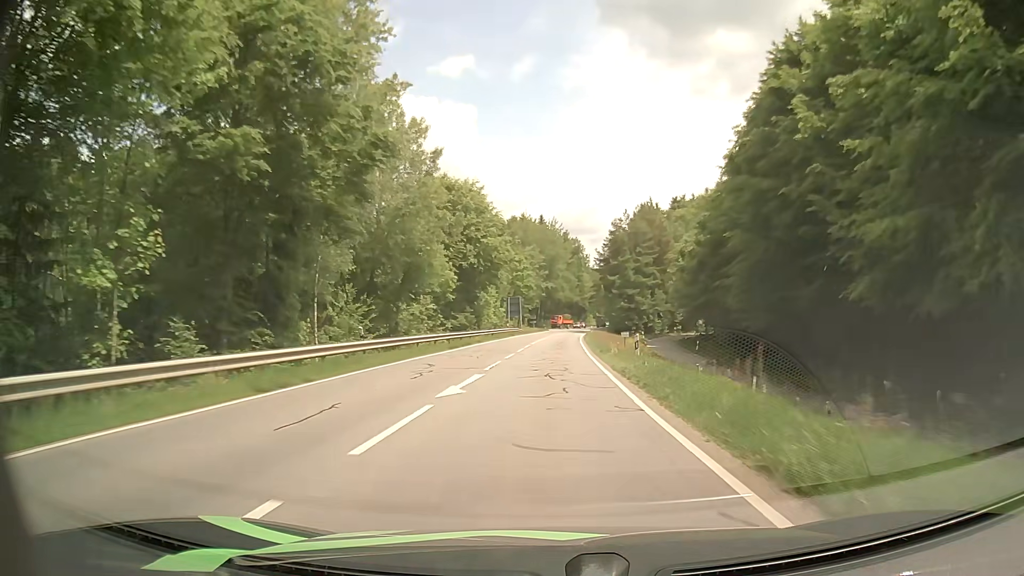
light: Day
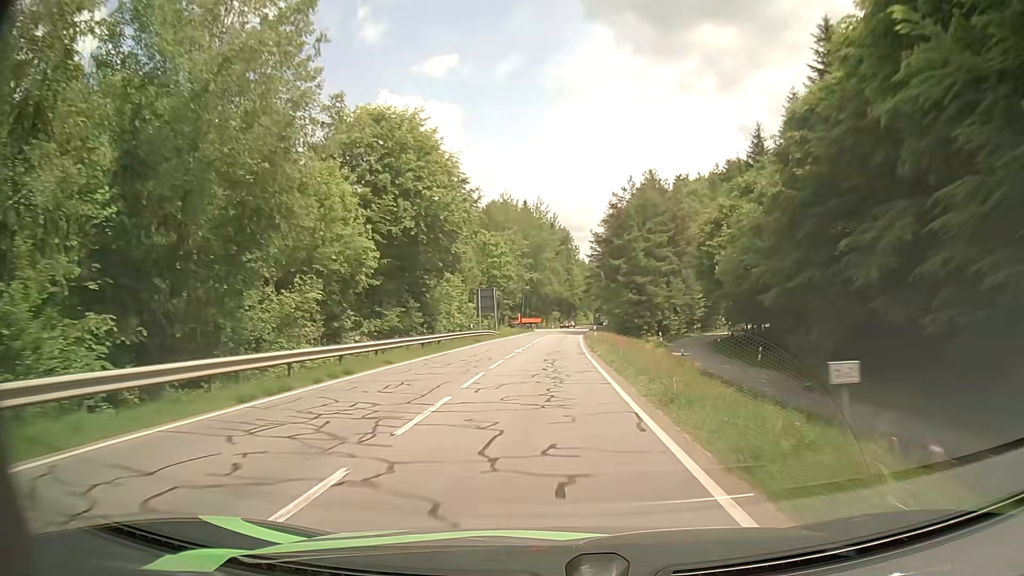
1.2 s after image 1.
(+0.2, +22.7) m; +1°
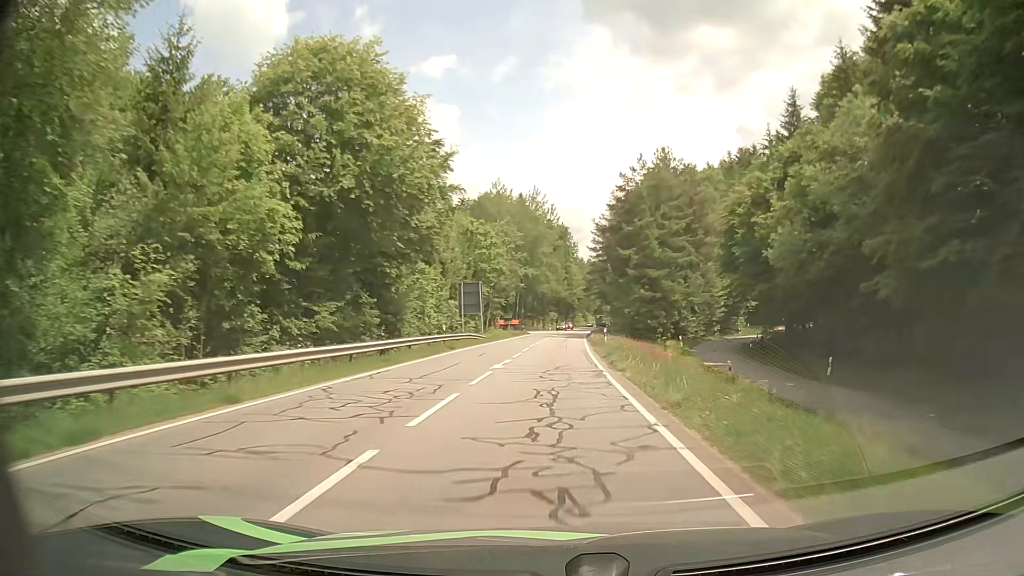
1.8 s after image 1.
(0.0, +11.3) m; 0°
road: tertiary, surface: asphalt
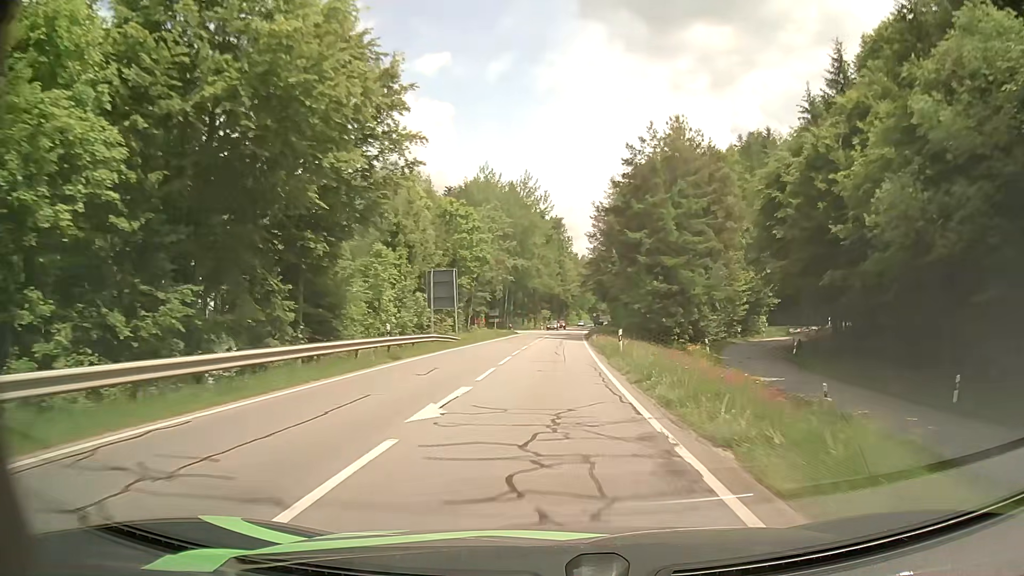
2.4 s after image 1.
(0.0, +11.3) m; 0°
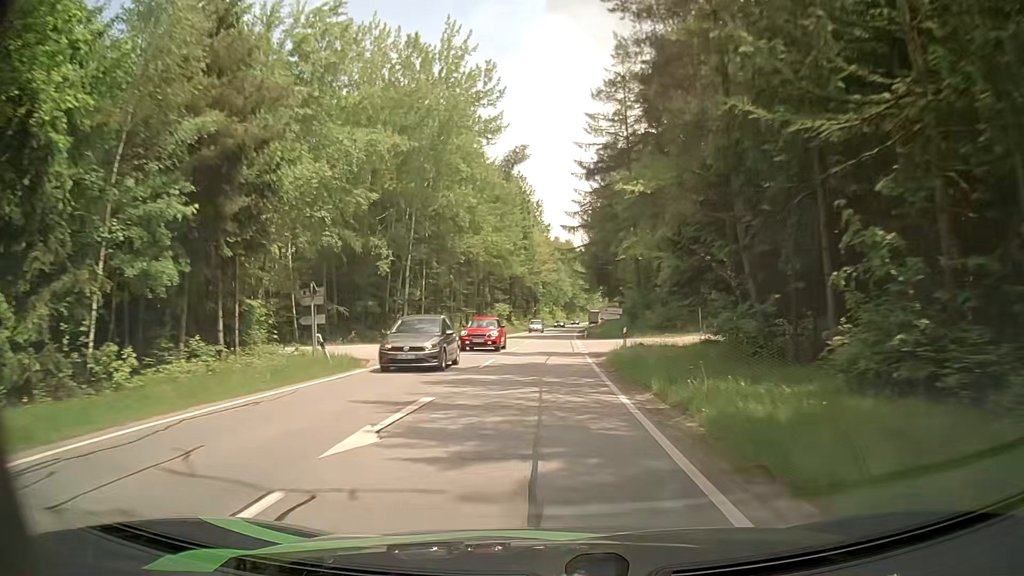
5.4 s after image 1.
(+1.5, +56.3) m; +2°
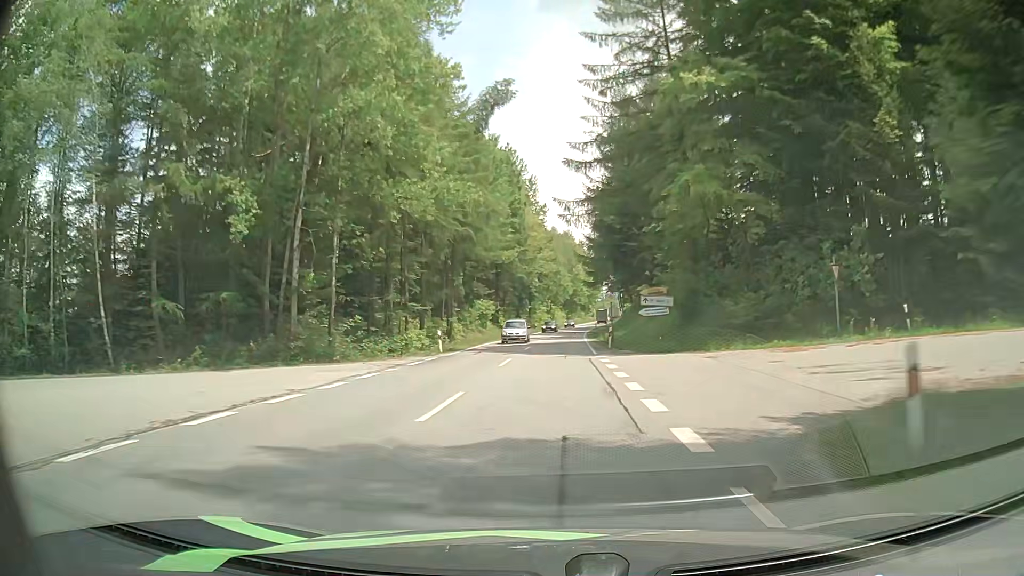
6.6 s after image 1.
(+0.1, +22.6) m; +1°
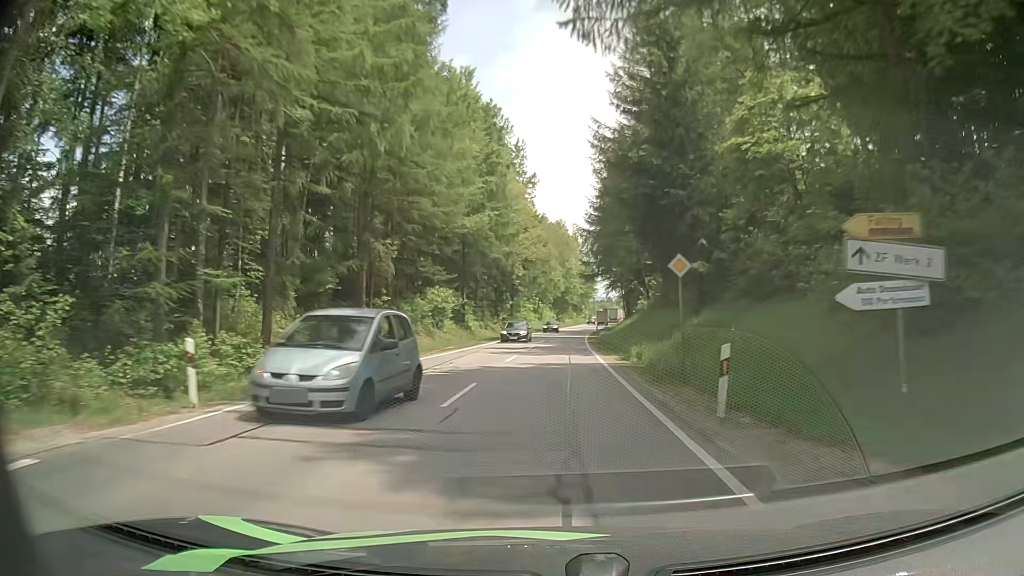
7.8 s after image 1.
(+0.1, +22.7) m; +1°
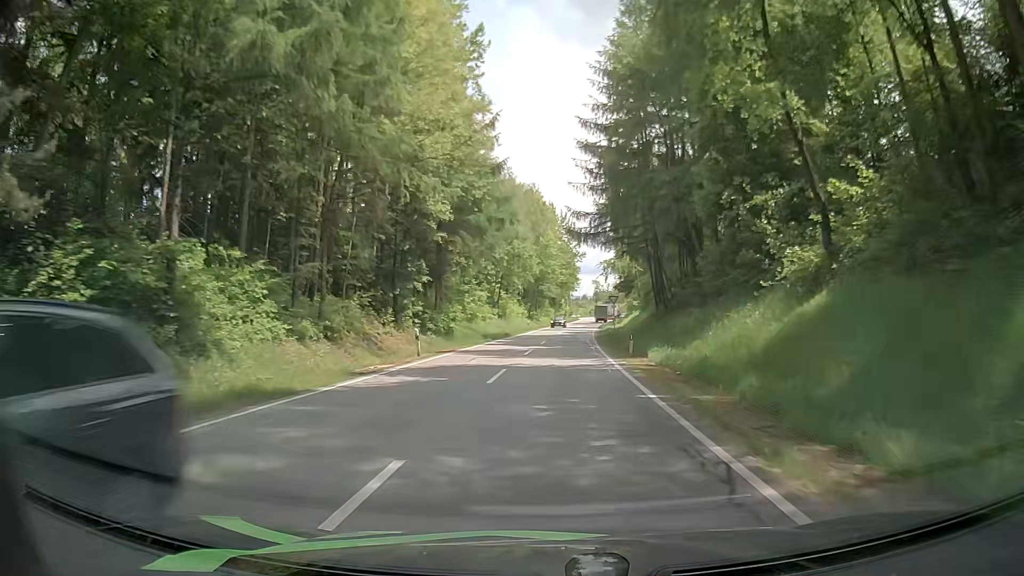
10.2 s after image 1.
(+0.7, +44.0) m; +2°
(0, +10) (0, +20) (+1, +30) (+1, +40) (+1, +50) (+2, +60) (+3, +70) (+4, +80) (+5, +90) (+6, +100) m
